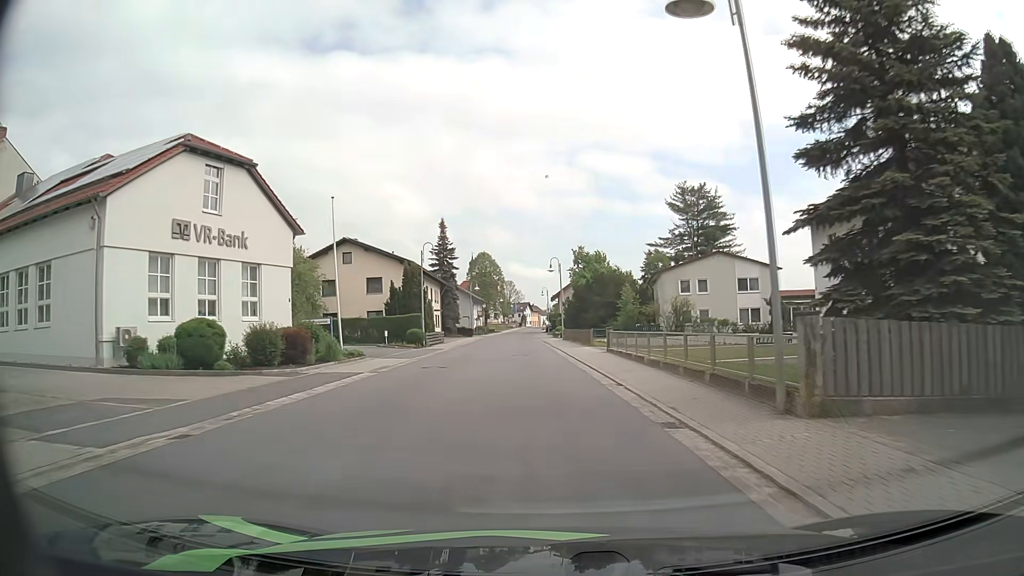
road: secondary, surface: asphalt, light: Day
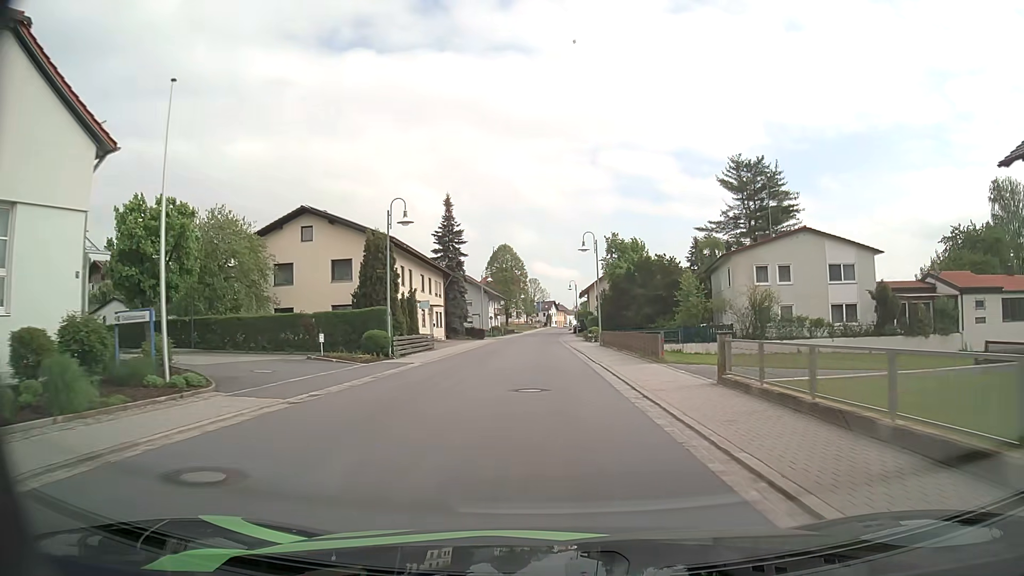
(-0.4, +16.0) m; -2°
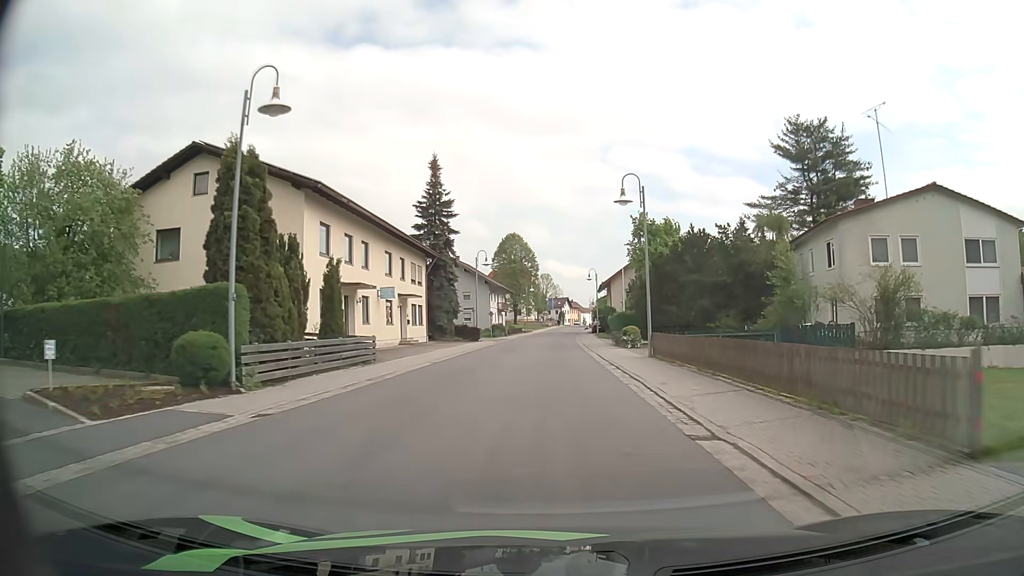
(-0.2, +16.0) m; -1°
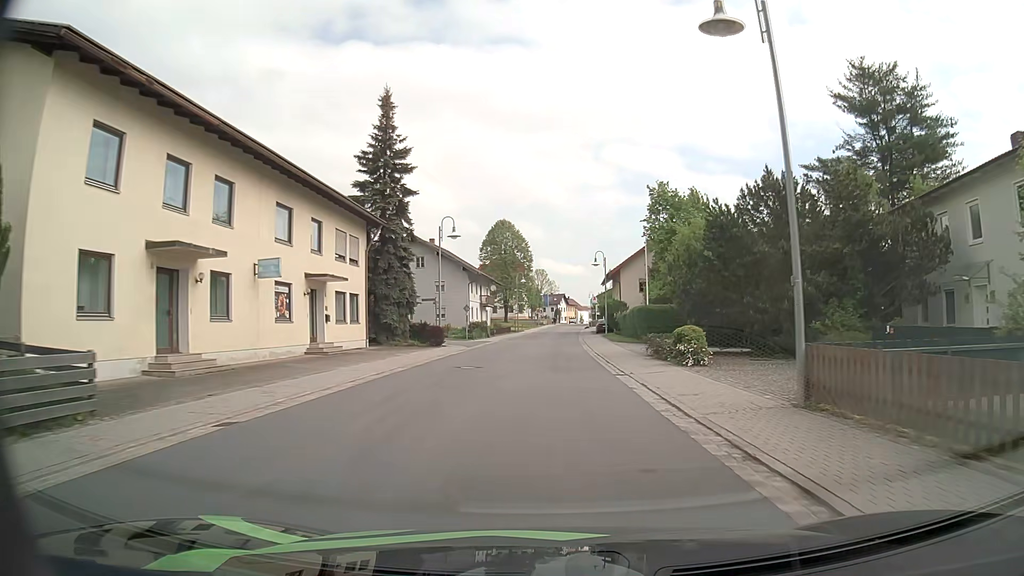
(0.0, +15.8) m; 0°
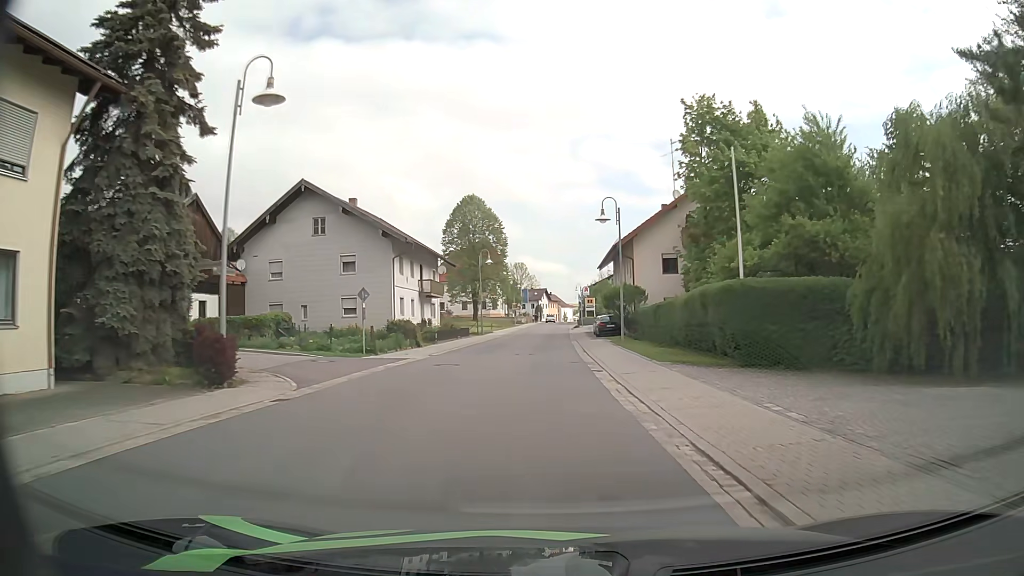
(+0.3, +23.3) m; +2°
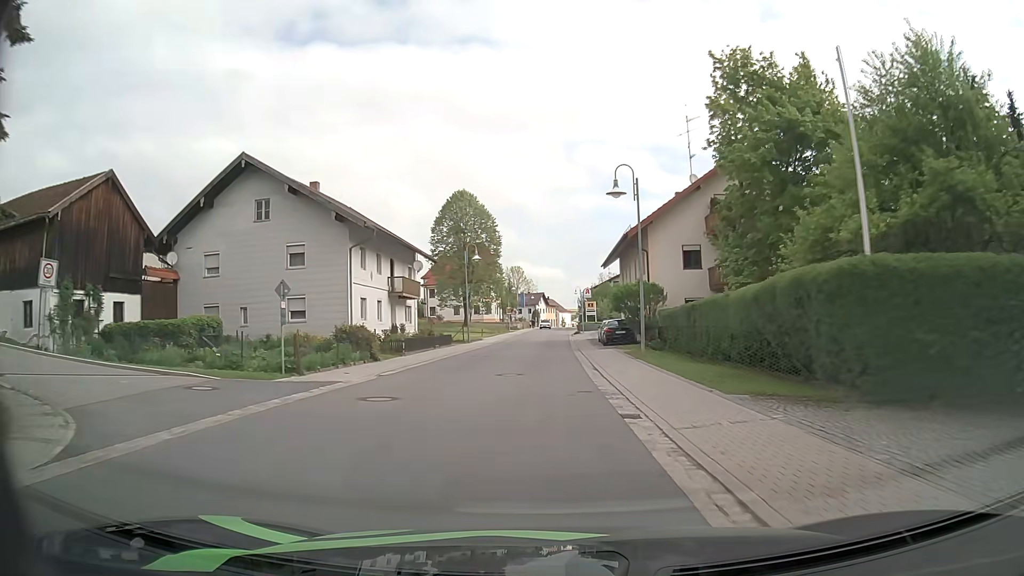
(0.0, +7.8) m; 0°
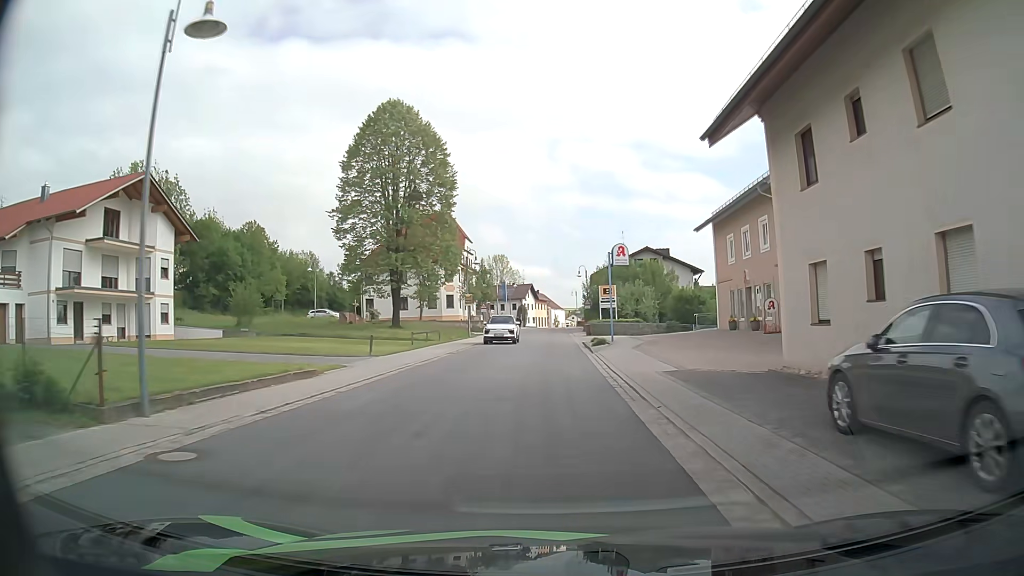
(+0.2, +38.9) m; +1°
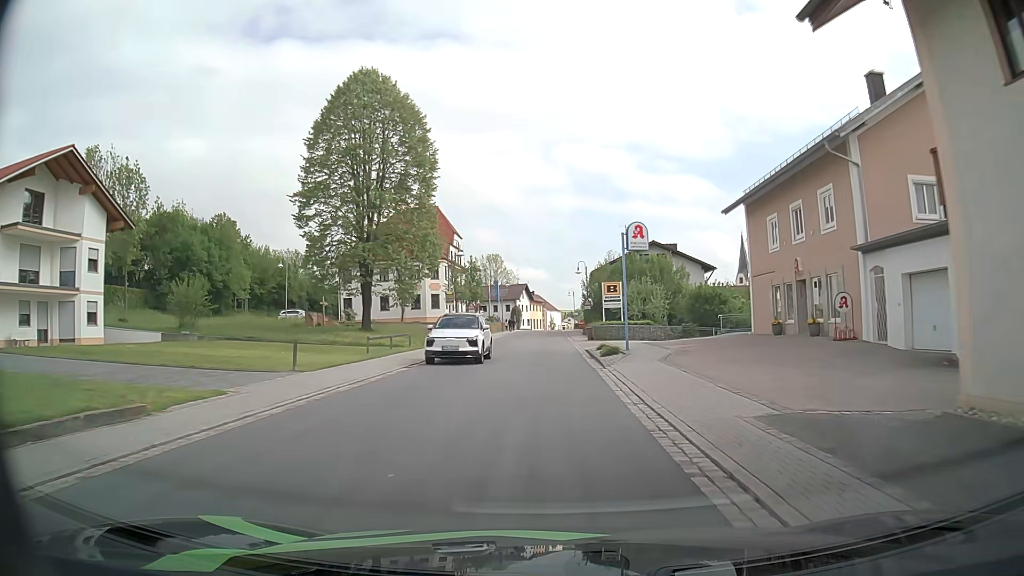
(0.0, +7.8) m; 0°
(0, +10) (0, +20) (0, +30) (0, +40) (0, +50) (0, +60) (0, +70) (0, +80) (+1, +90) (+1, +100) m
